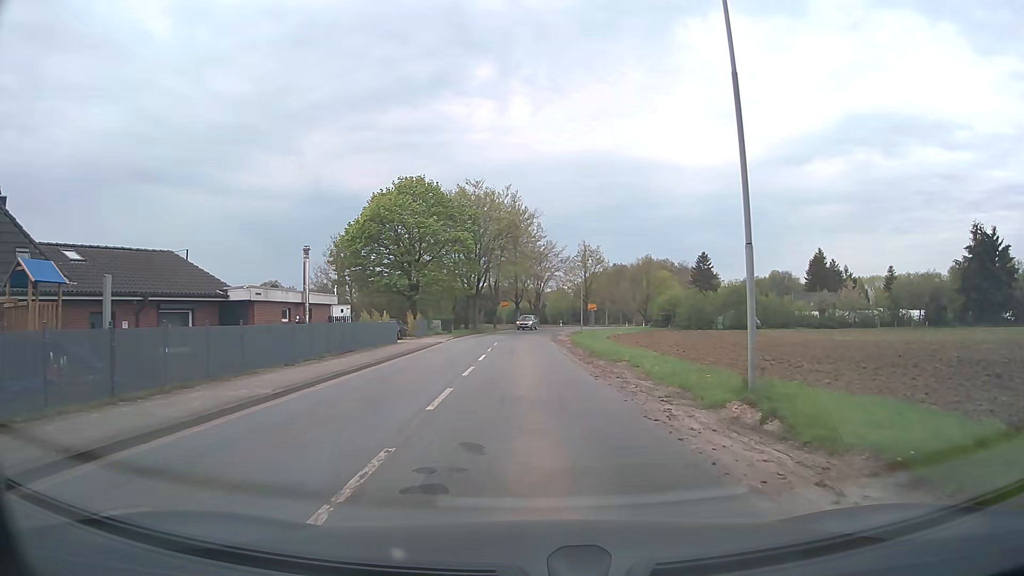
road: tertiary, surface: asphalt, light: Day
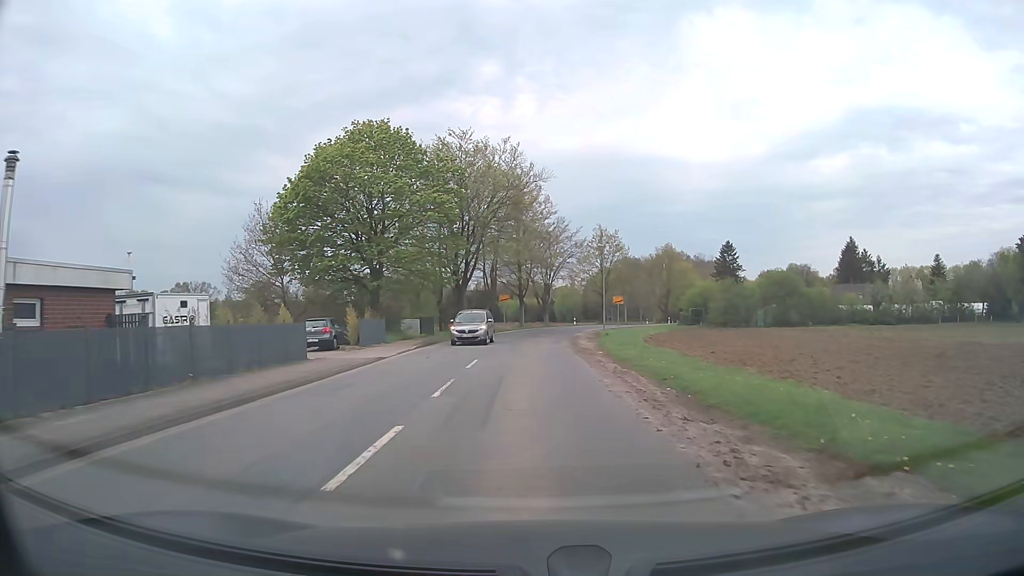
(+0.1, +17.7) m; 0°
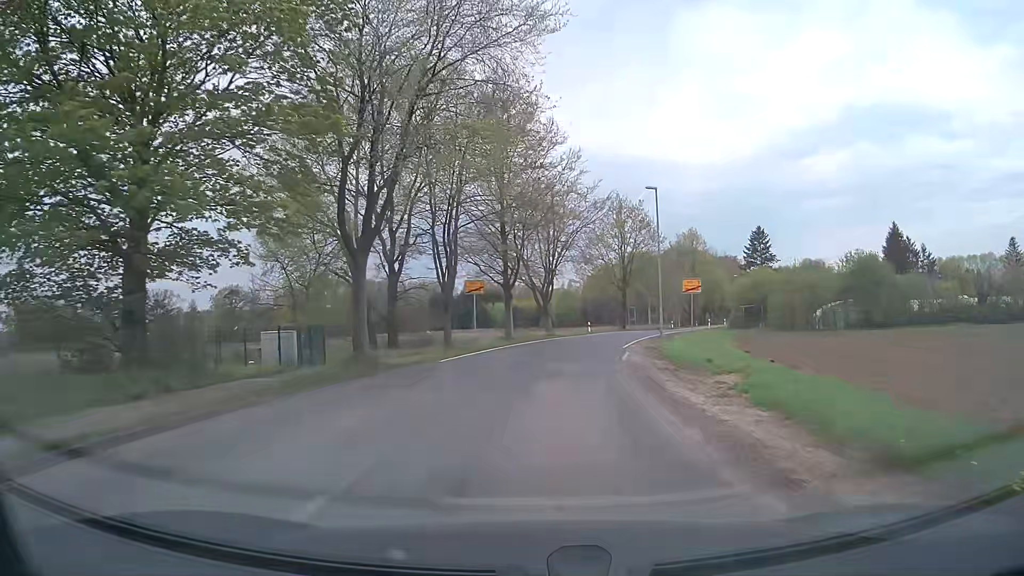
(-0.1, +28.3) m; +1°
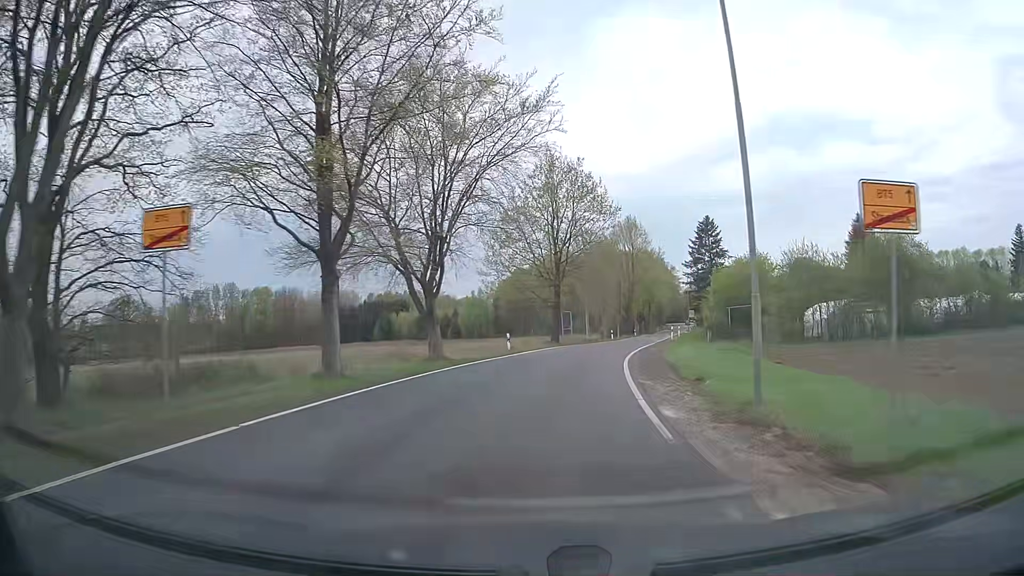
(+1.3, +22.7) m; +7°
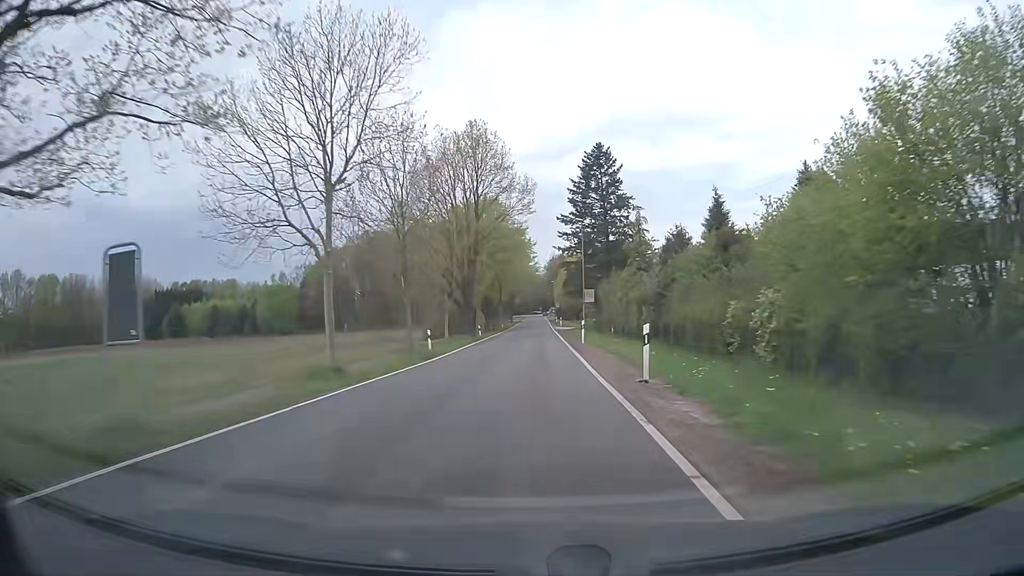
(+6.3, +45.0) m; +14°
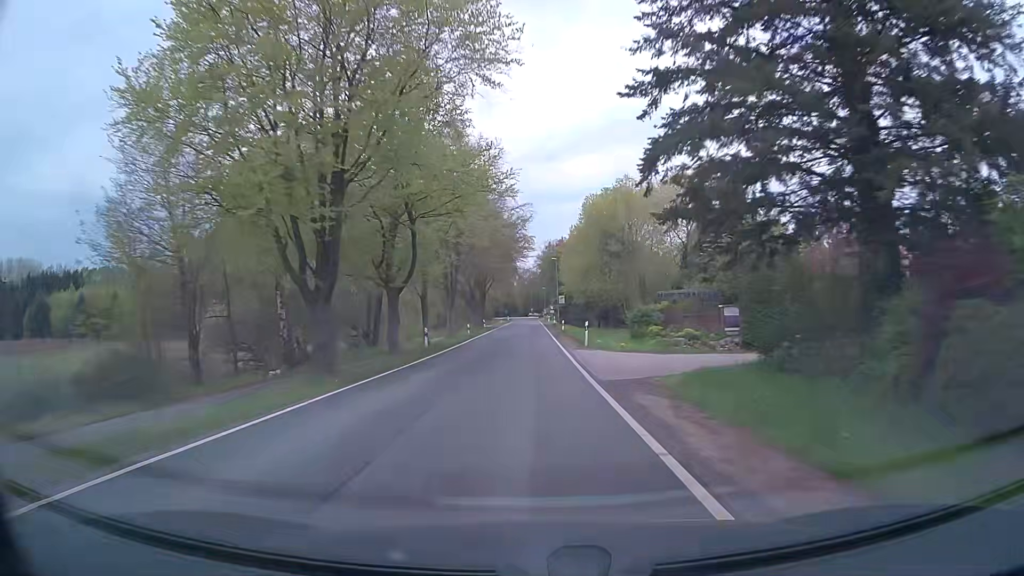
(+0.7, +57.6) m; +1°
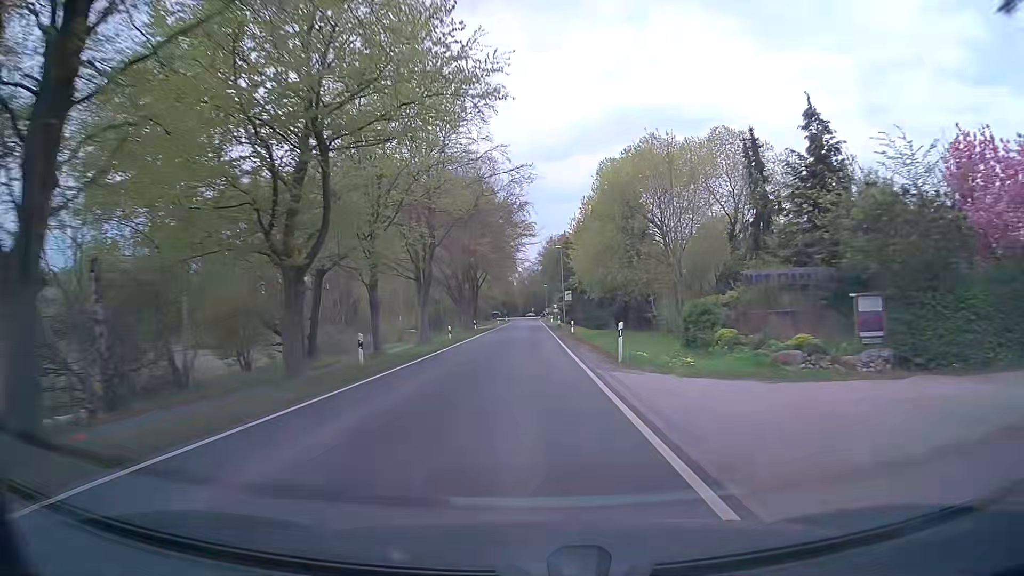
(-0.1, +12.8) m; -1°
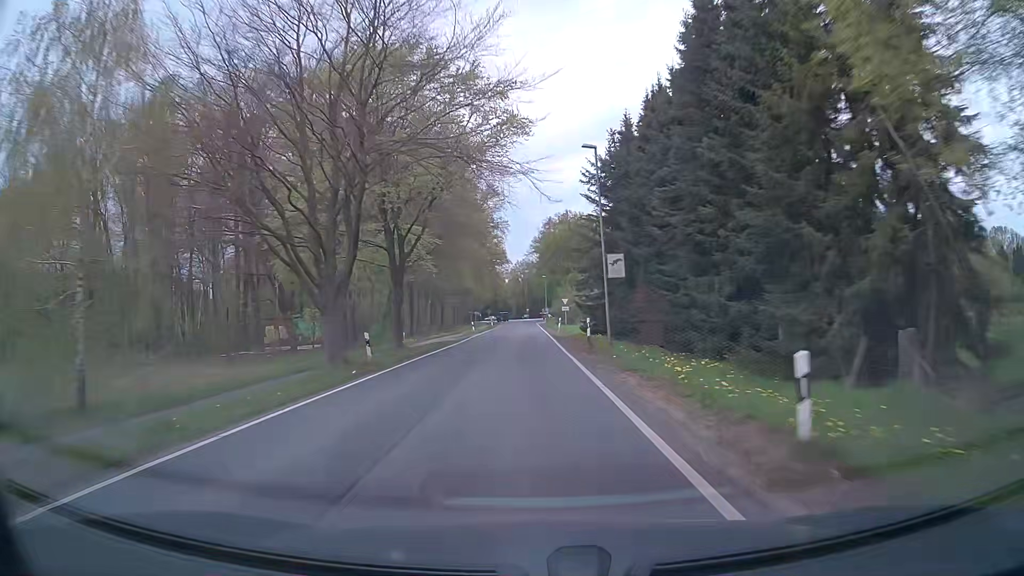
(+0.4, +39.5) m; +1°
